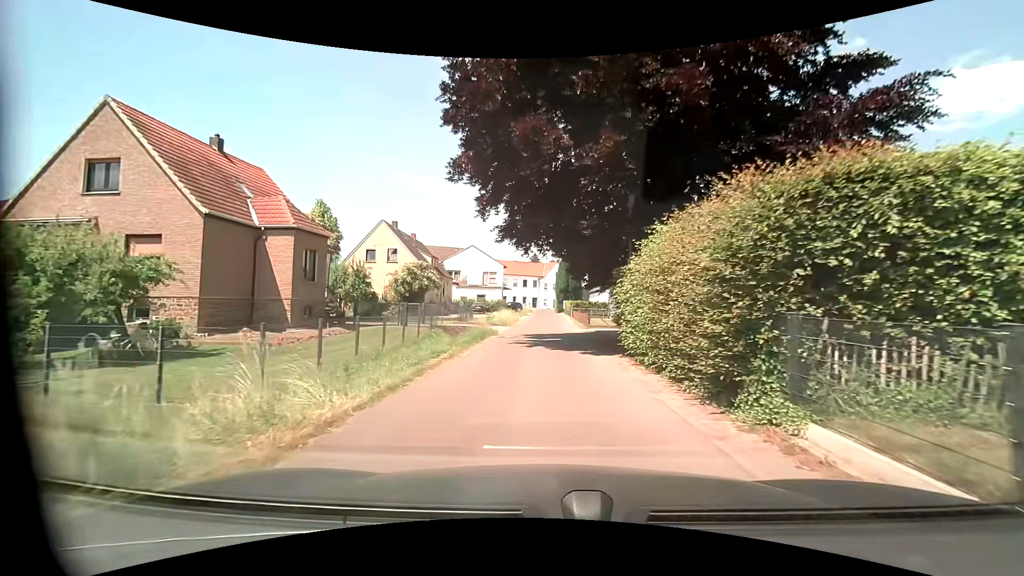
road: residential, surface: asphalt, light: Day
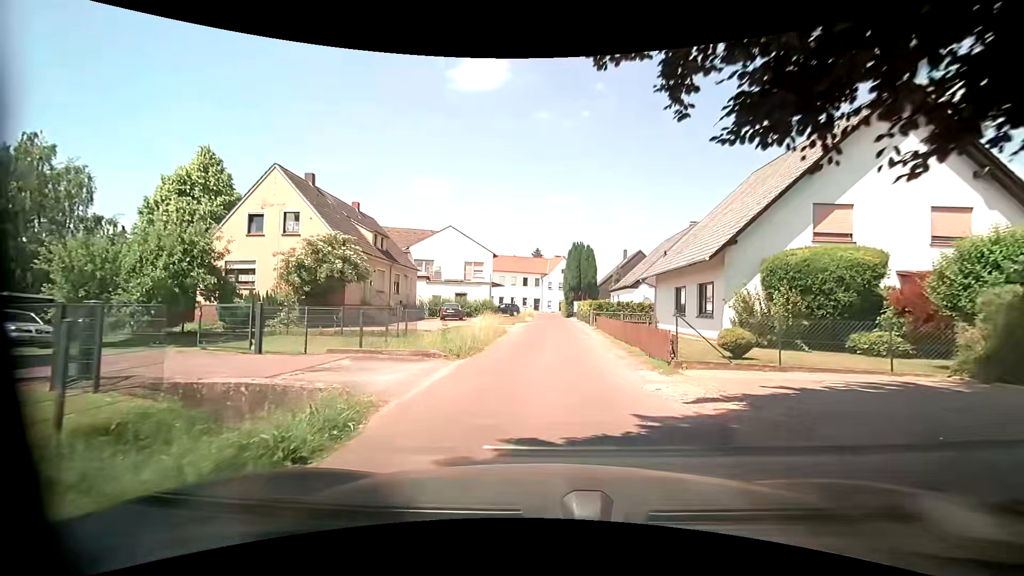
(0.0, +19.2) m; -3°
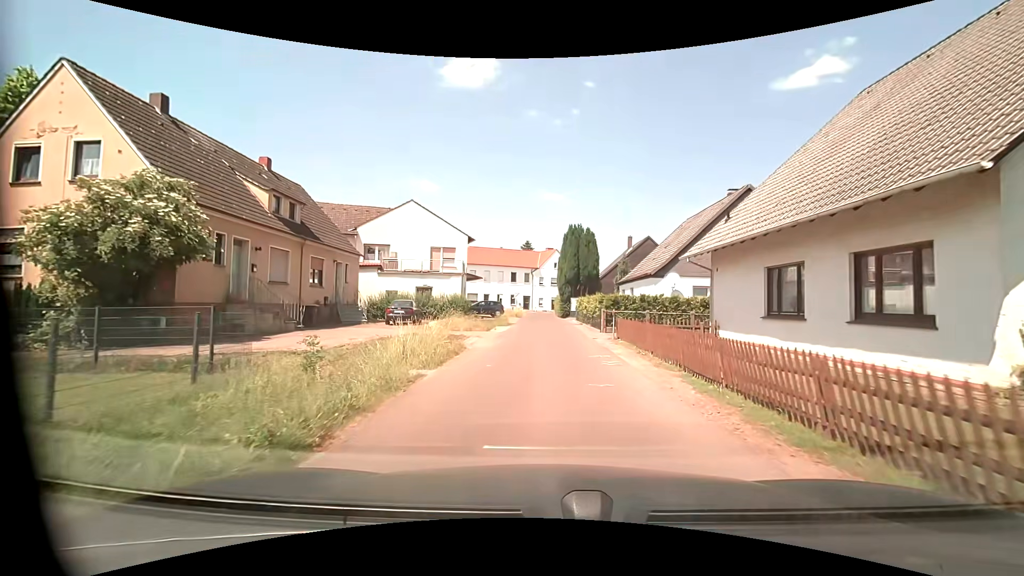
(+0.6, +11.8) m; +2°
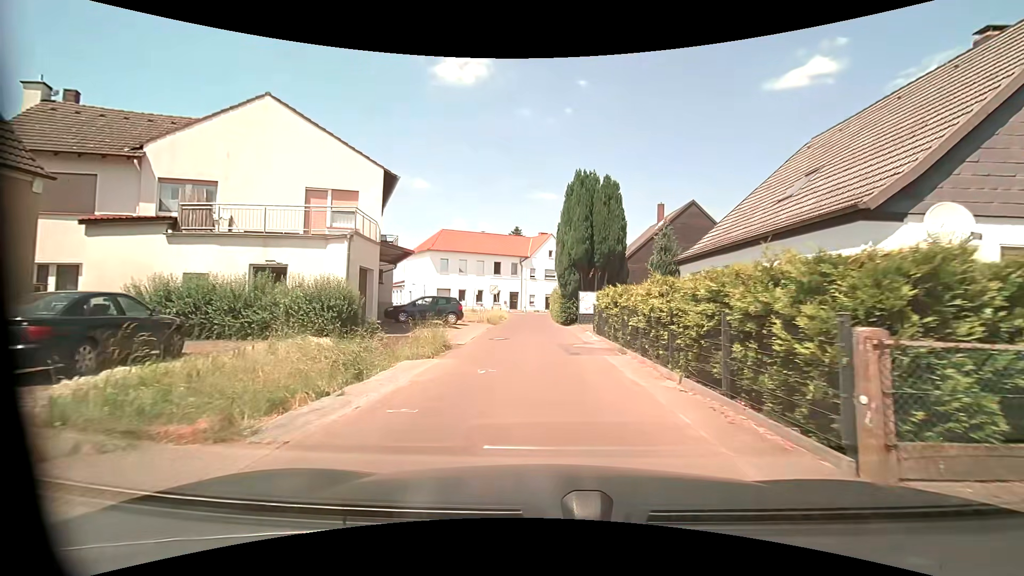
(+0.7, +20.1) m; +3°
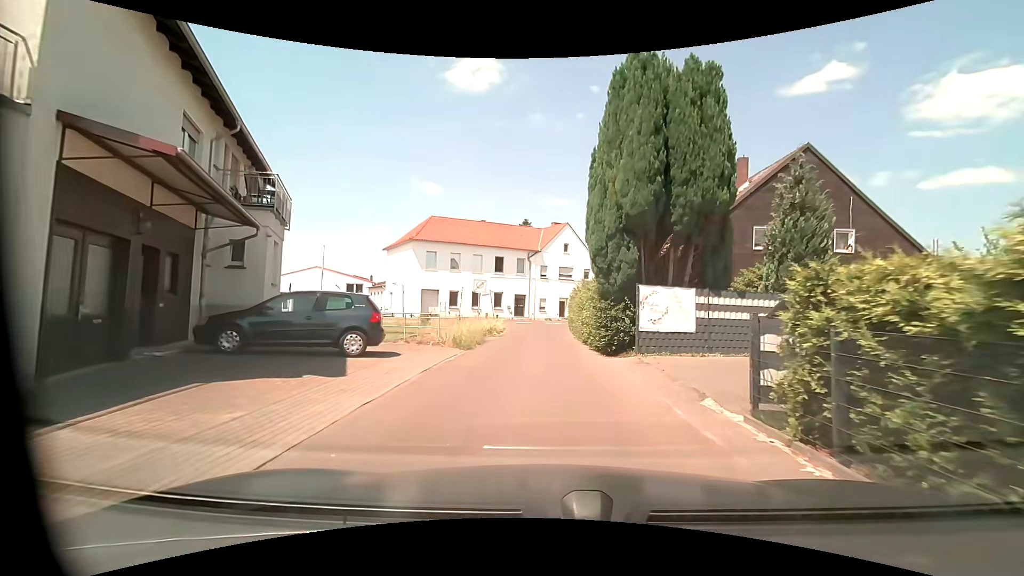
(-0.3, +14.9) m; -1°
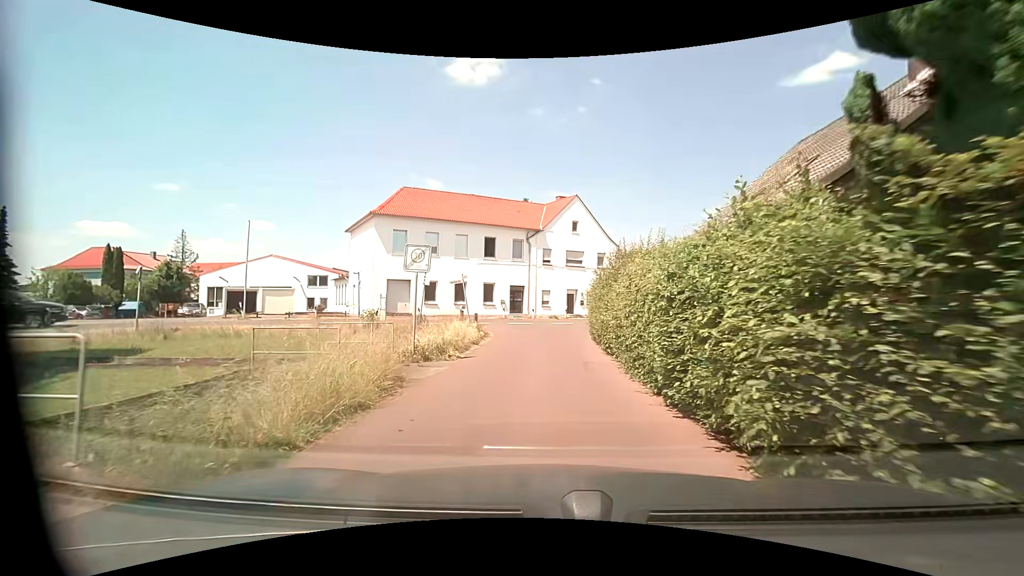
(-0.2, +12.7) m; -1°
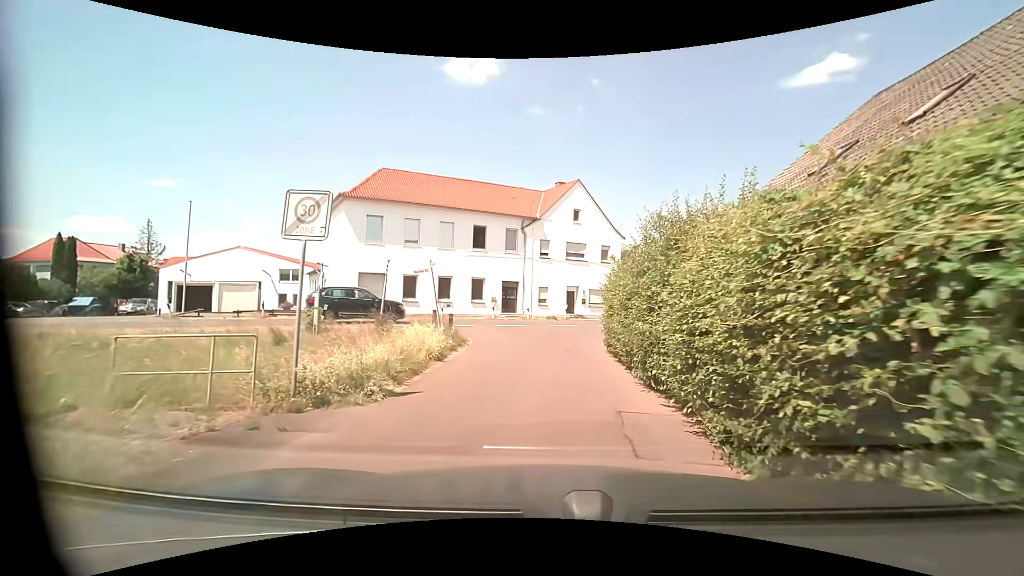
(-0.1, +5.7) m; 0°
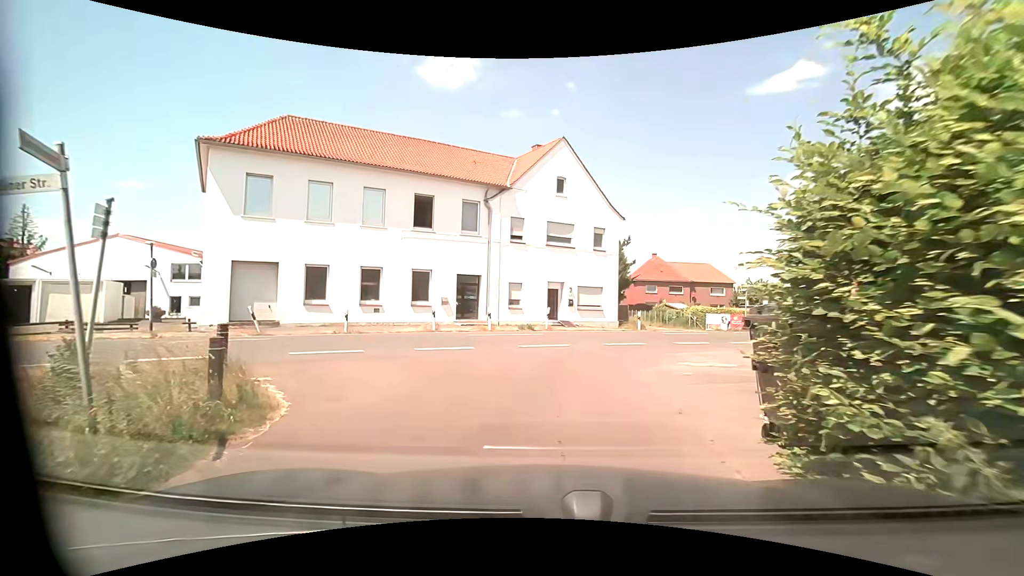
(+0.3, +11.8) m; +4°
